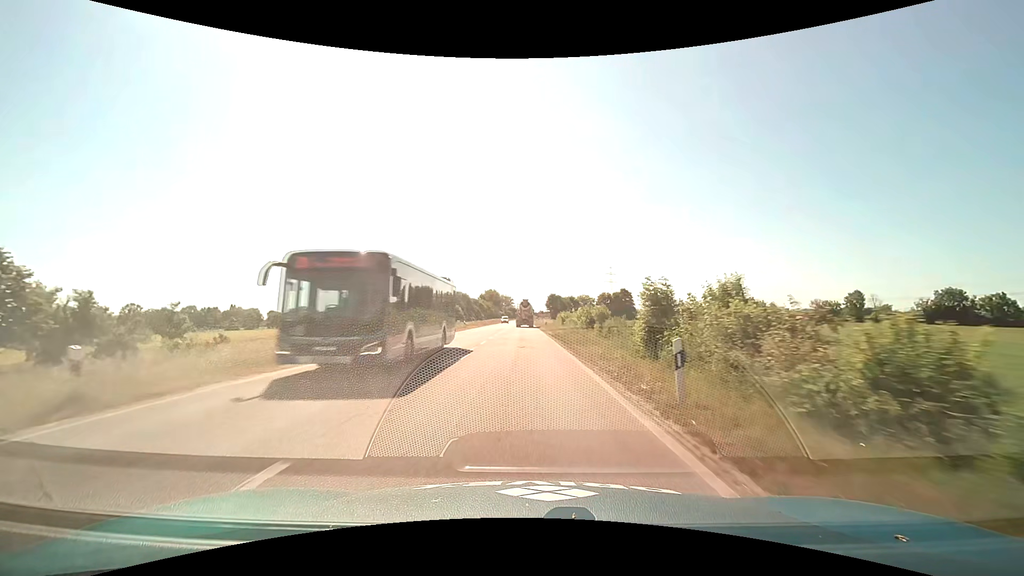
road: primary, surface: asphalt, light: Day
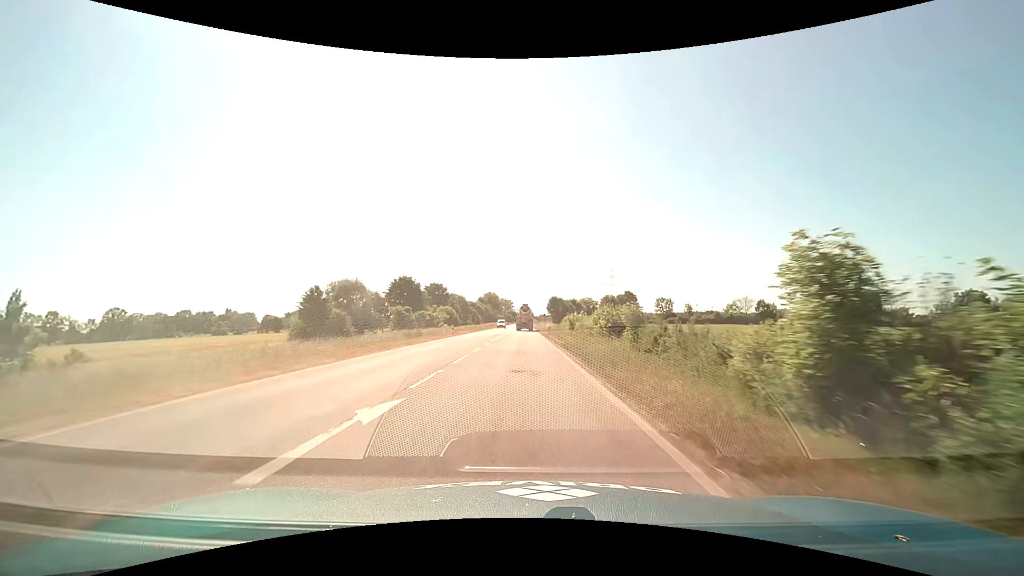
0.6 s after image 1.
(0.0, +9.3) m; 0°
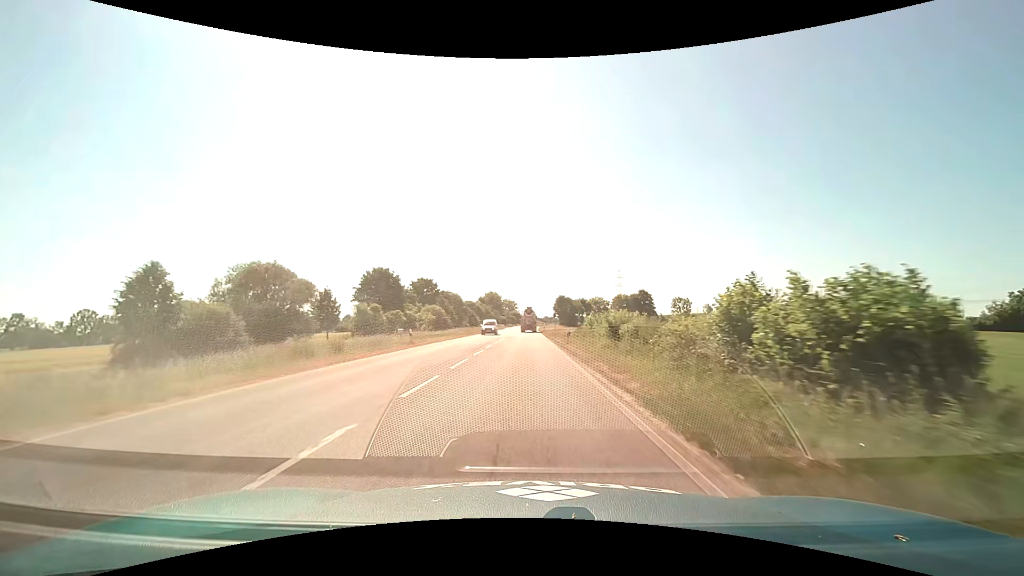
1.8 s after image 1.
(-0.1, +19.2) m; -1°
(0, +10) (0, +20) (0, +30) (0, +40) (0, +50) (0, +60) (0, +70) (0, +80) (0, +90) (0, +100) m
